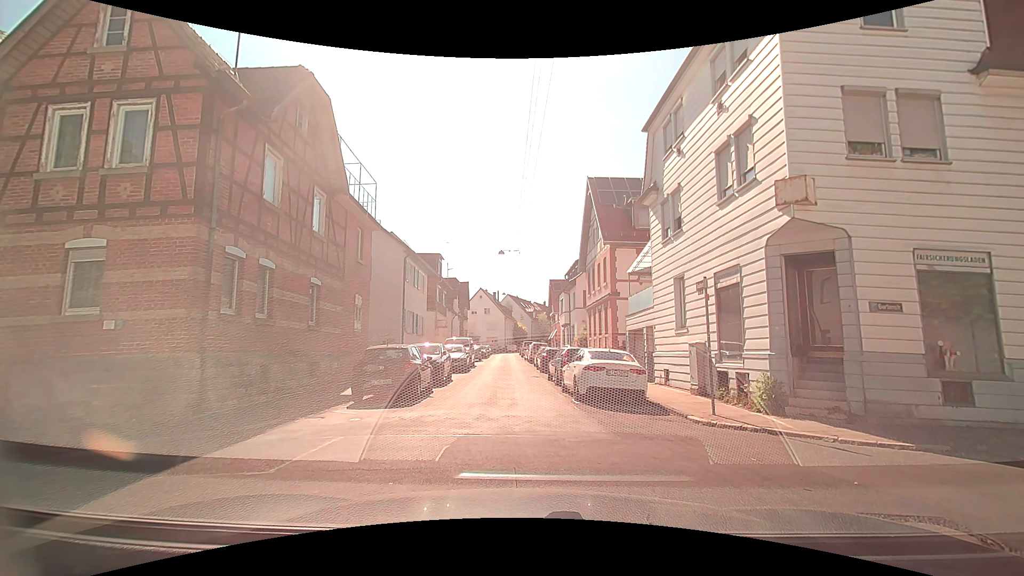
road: residential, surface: asphalt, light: Day
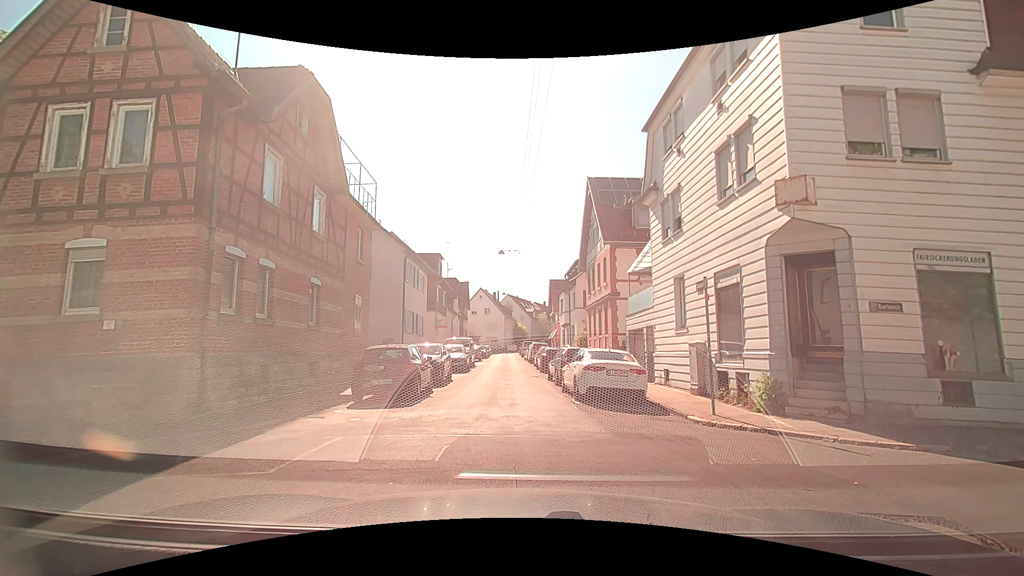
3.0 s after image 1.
(0.0, 0.0) m; 0°
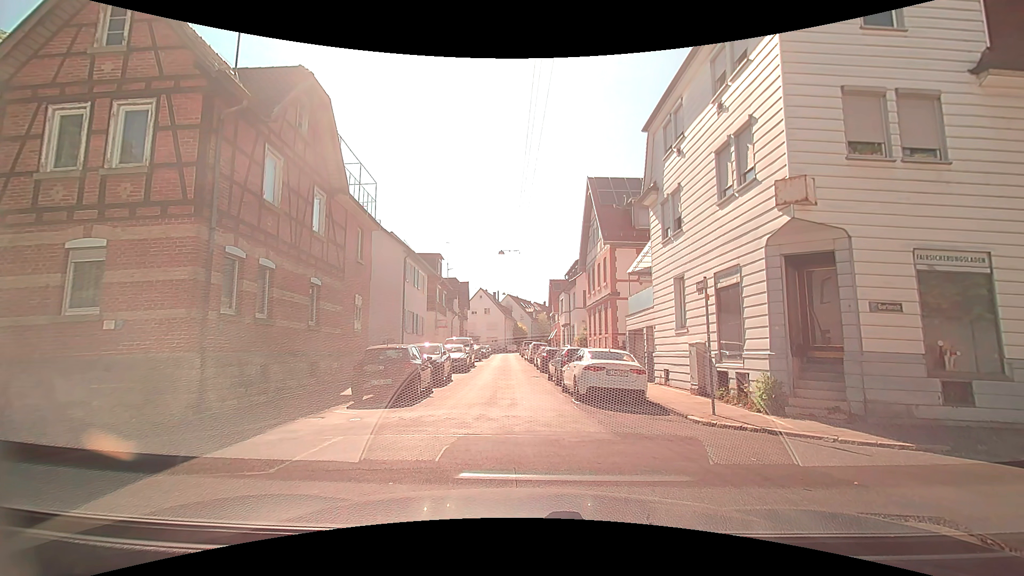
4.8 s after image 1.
(0.0, 0.0) m; 0°
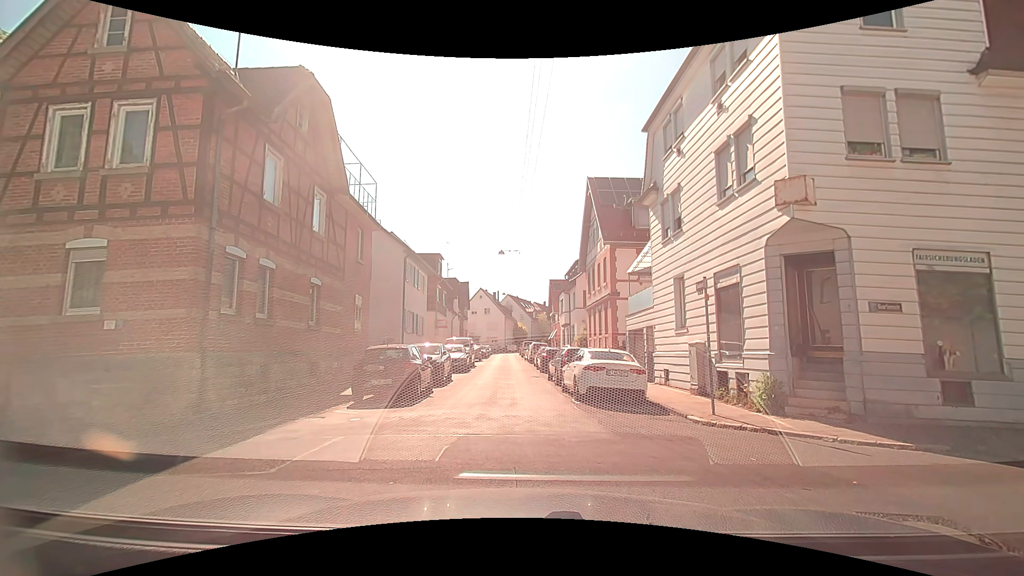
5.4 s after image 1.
(0.0, 0.0) m; 0°
